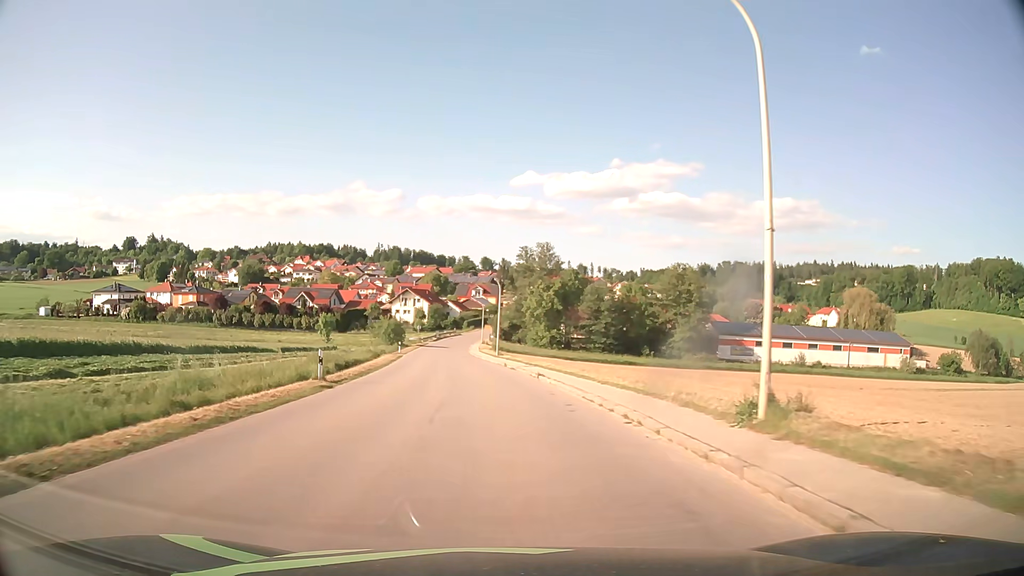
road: tertiary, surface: asphalt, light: Day
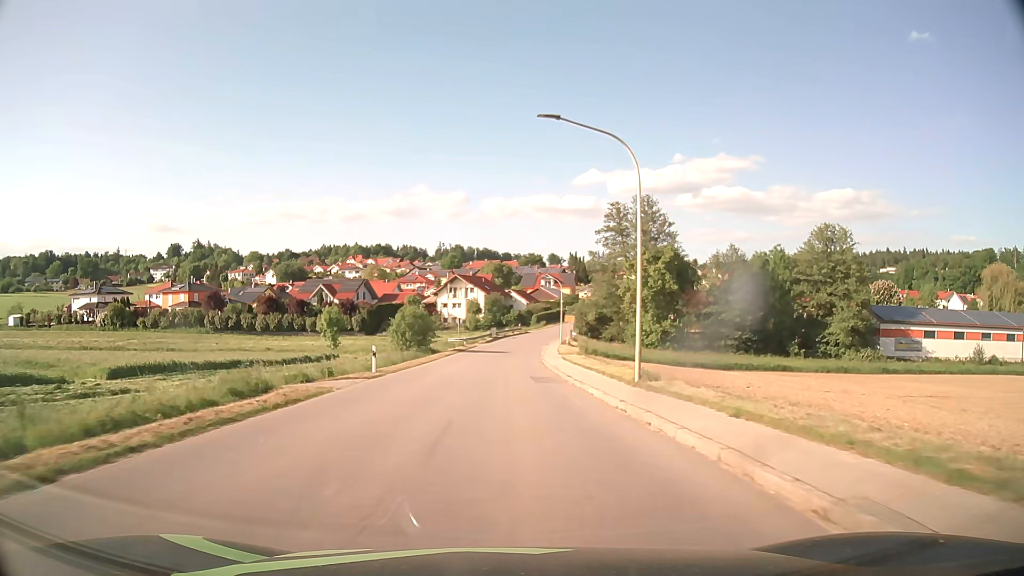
(-2.2, +39.5) m; -6°
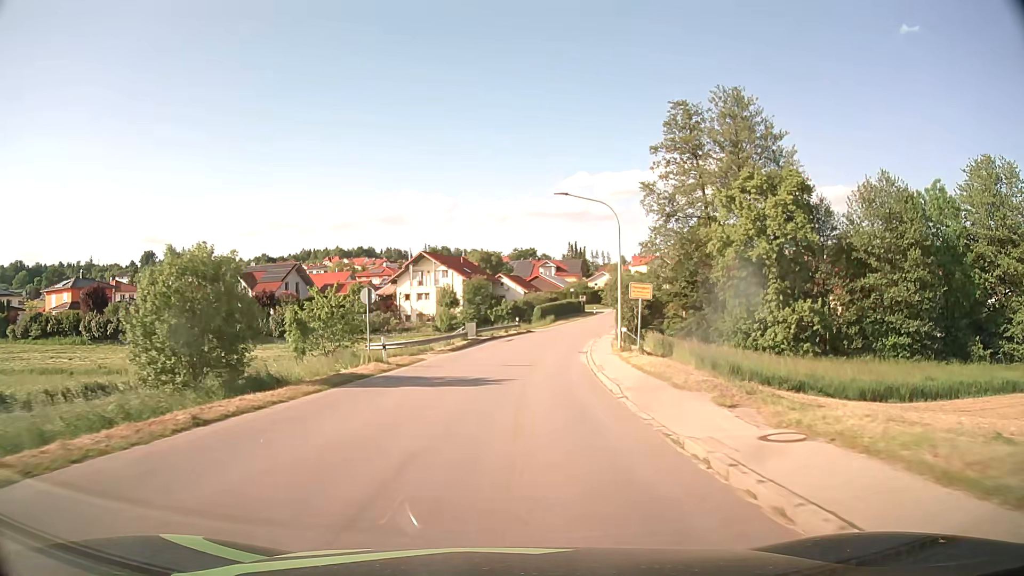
(+0.1, +39.5) m; +1°
(0, +10) (0, +20) (+1, +30) (+2, +40) (+4, +50) (+6, +60) (+9, +69) (+12, +79) (+15, +88) (+18, +98) m
